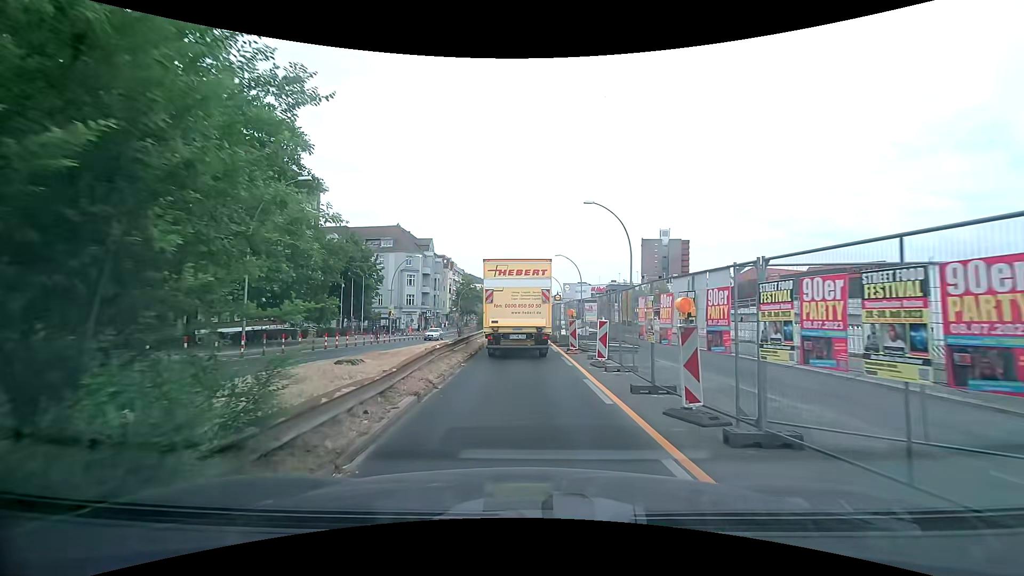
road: primary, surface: asphalt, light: Day
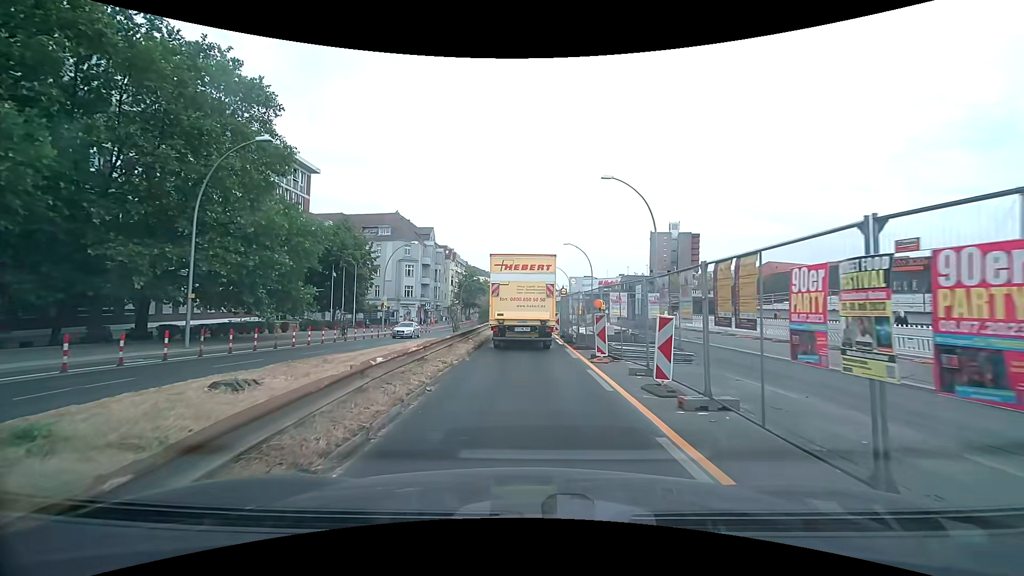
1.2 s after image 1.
(0.0, +5.5) m; +1°
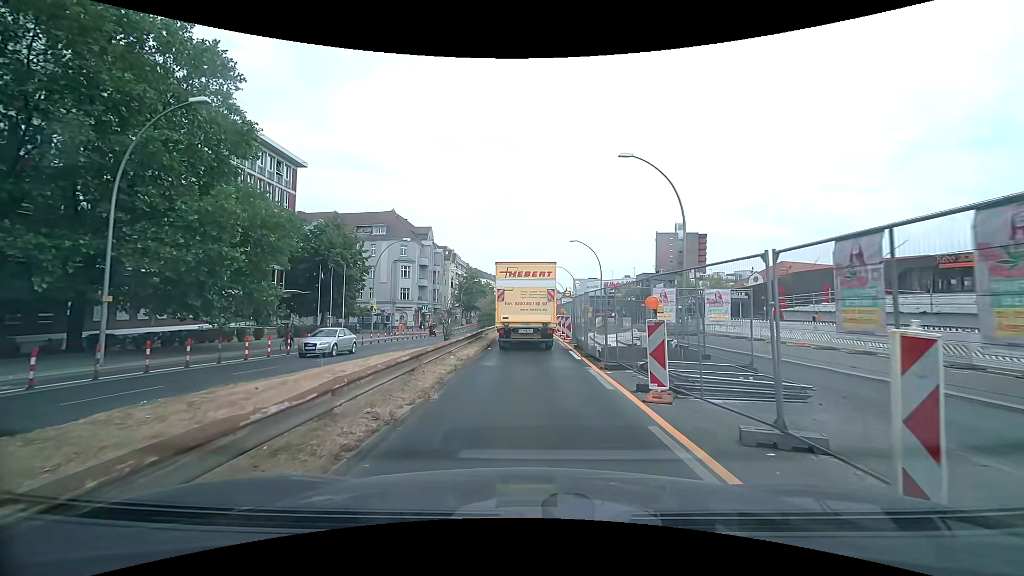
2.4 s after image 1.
(0.0, +5.2) m; 0°
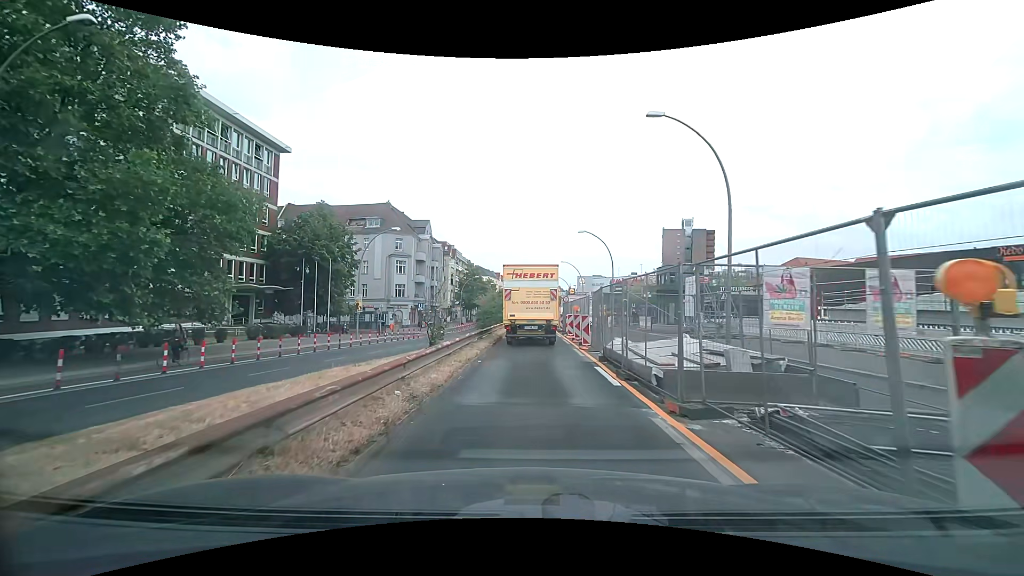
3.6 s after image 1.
(-0.1, +5.7) m; -1°
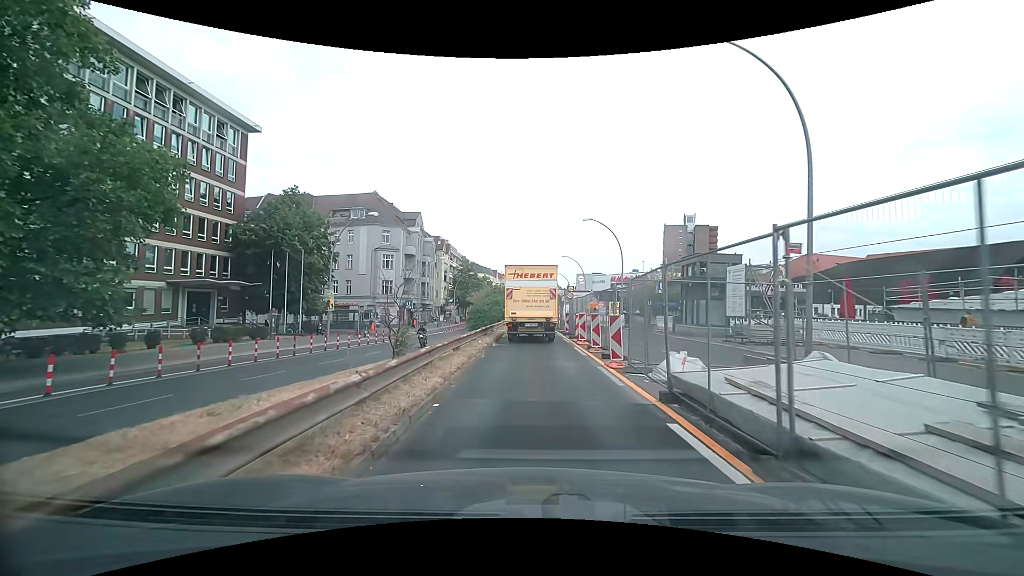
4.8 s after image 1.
(0.0, +6.3) m; 0°
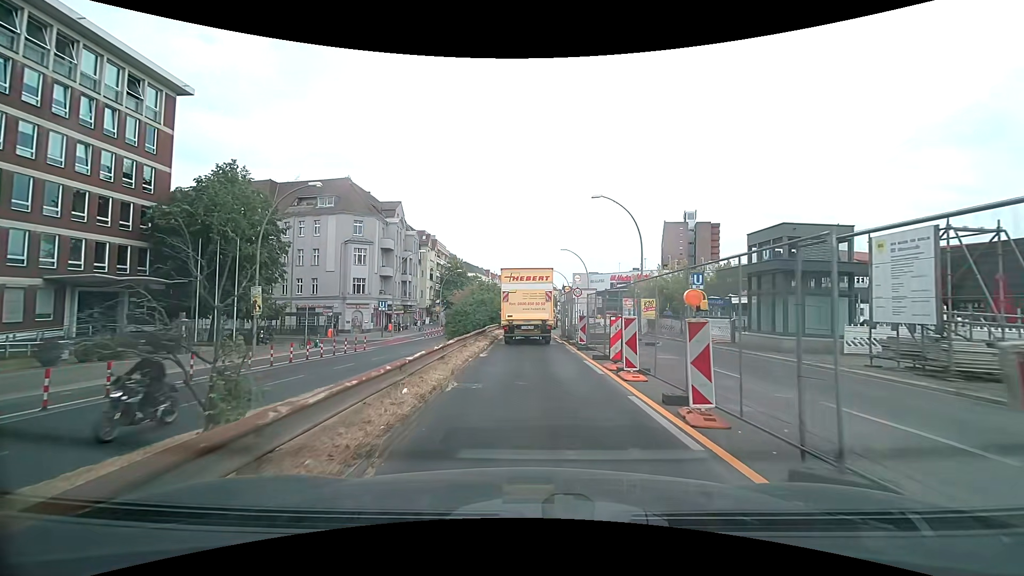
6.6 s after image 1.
(+0.1, +10.0) m; 0°
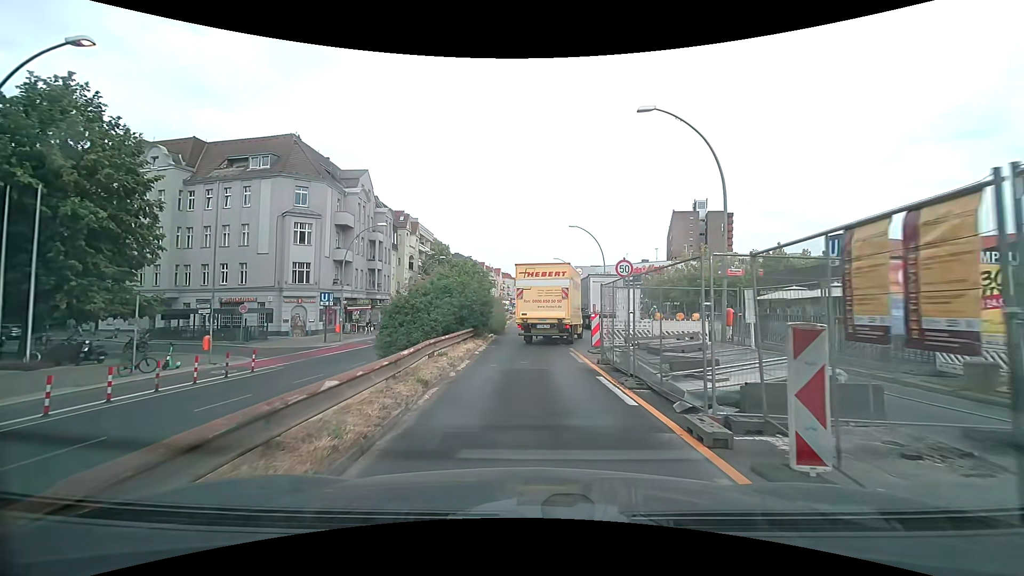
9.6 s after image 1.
(+0.3, +15.6) m; +1°
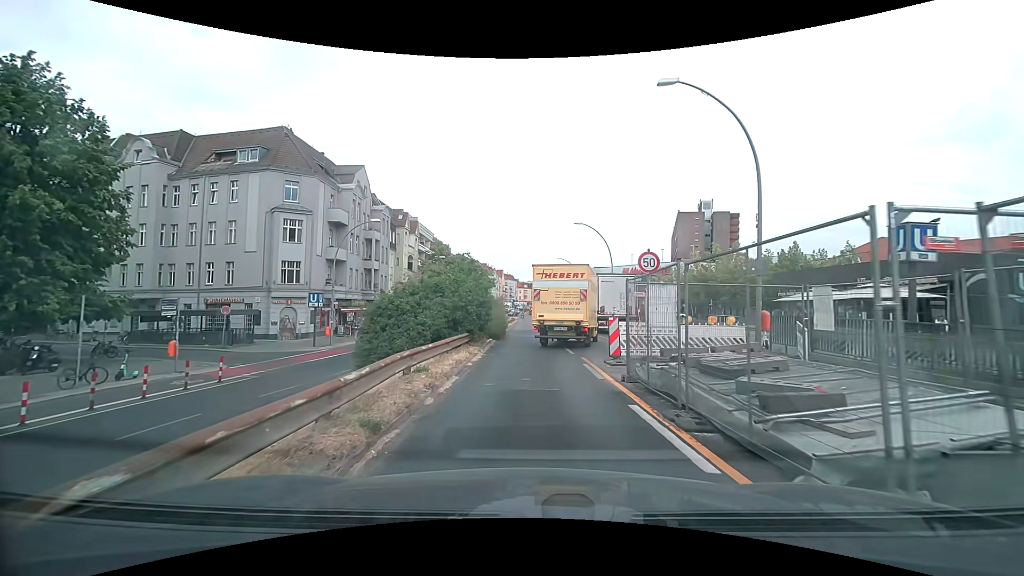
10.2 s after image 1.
(0.0, +2.8) m; 0°
